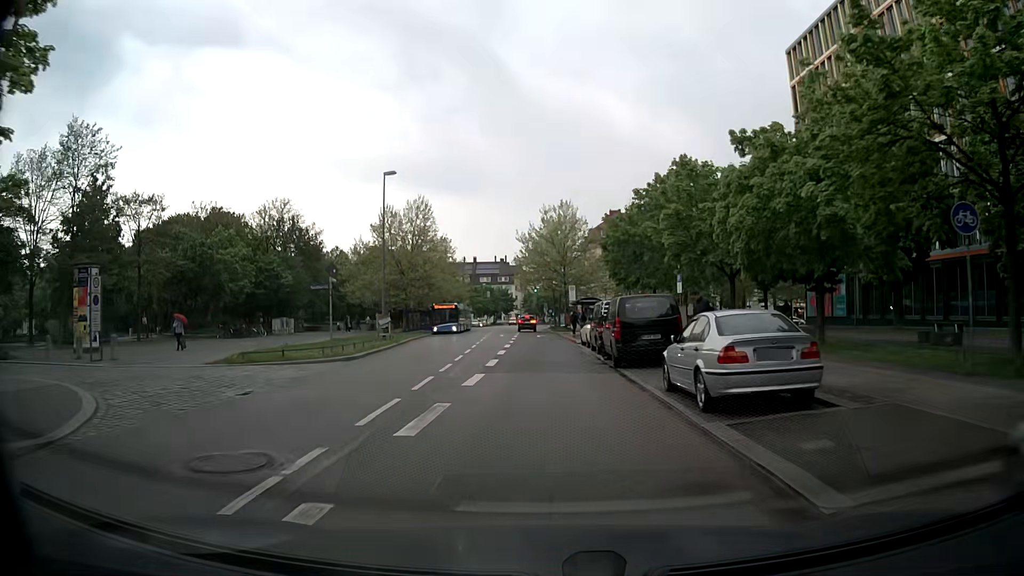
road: tertiary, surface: asphalt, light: Day
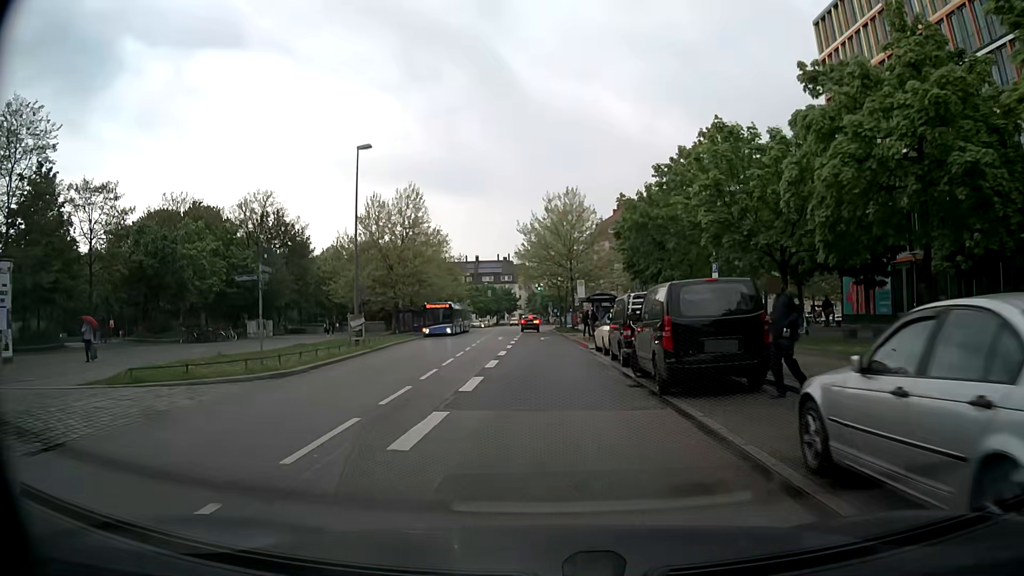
(-0.1, +6.8) m; 0°
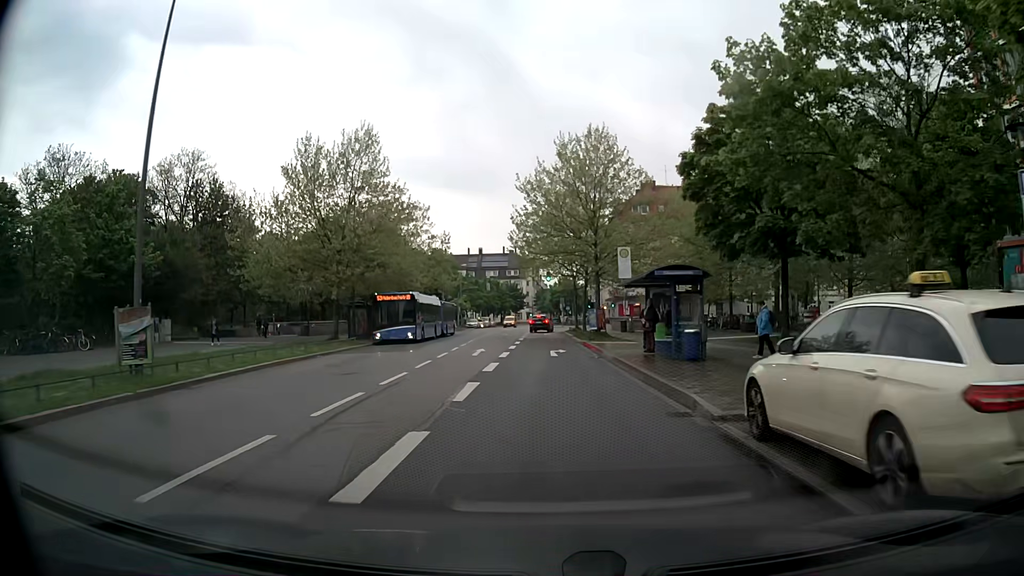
(-0.2, +20.0) m; -1°
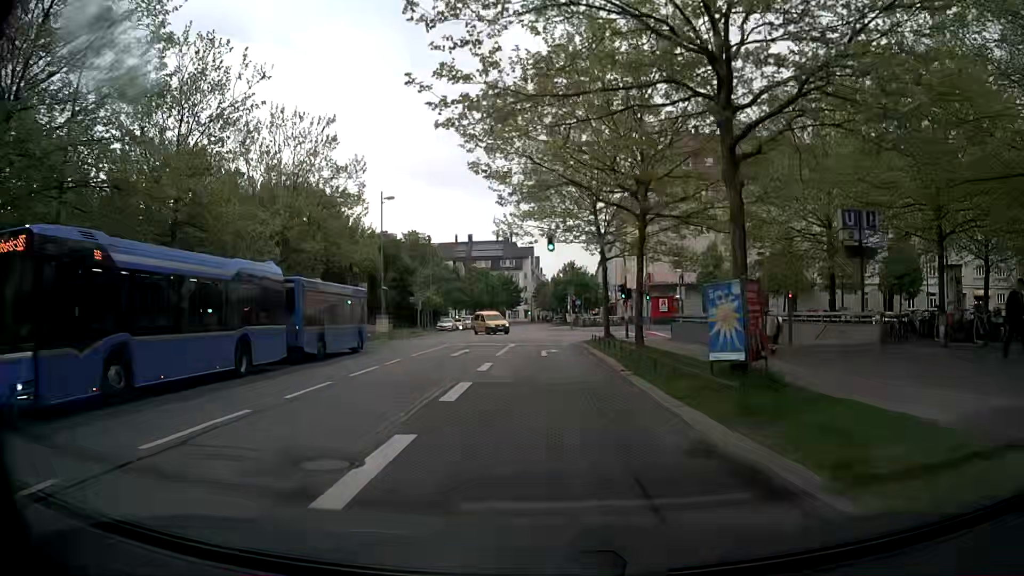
(0.0, +30.2) m; -1°
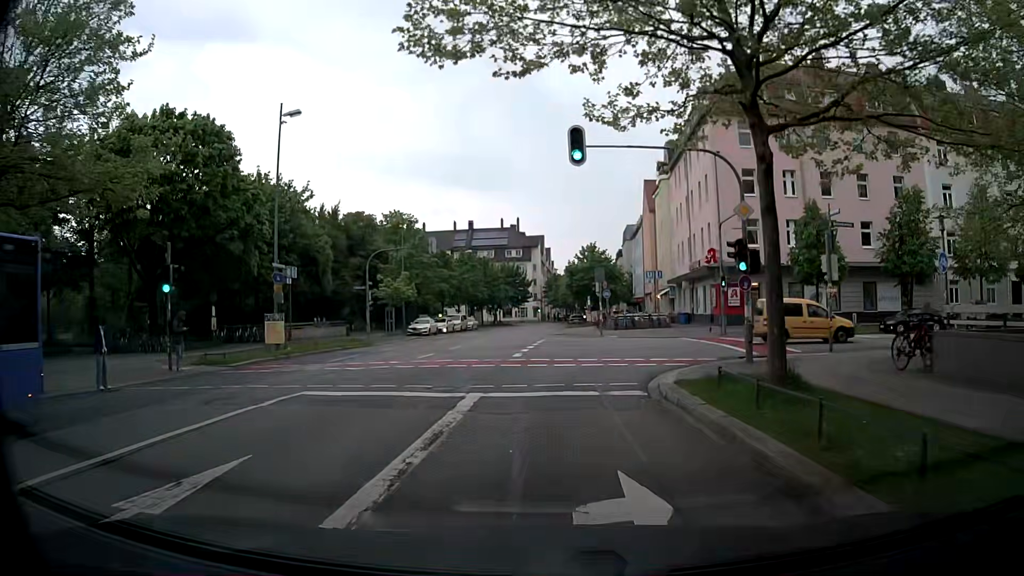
(-0.1, +22.2) m; 0°
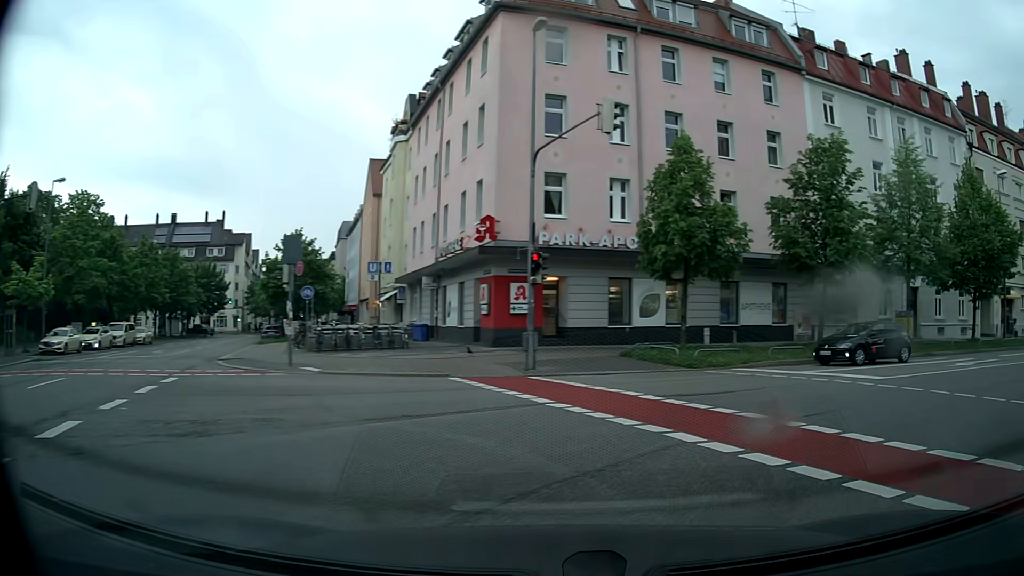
(+1.0, +19.0) m; +23°
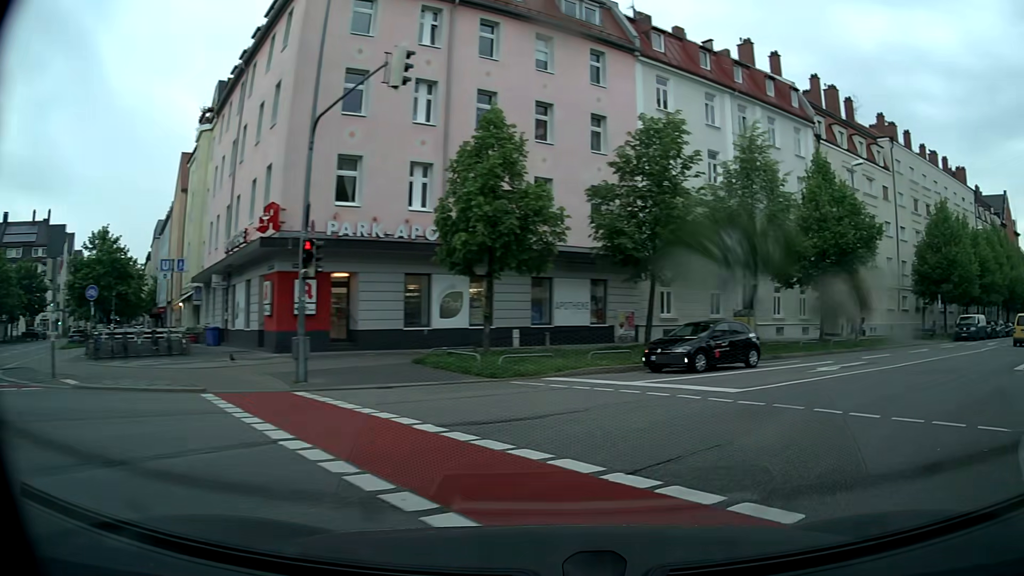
(+0.4, +3.4) m; +15°
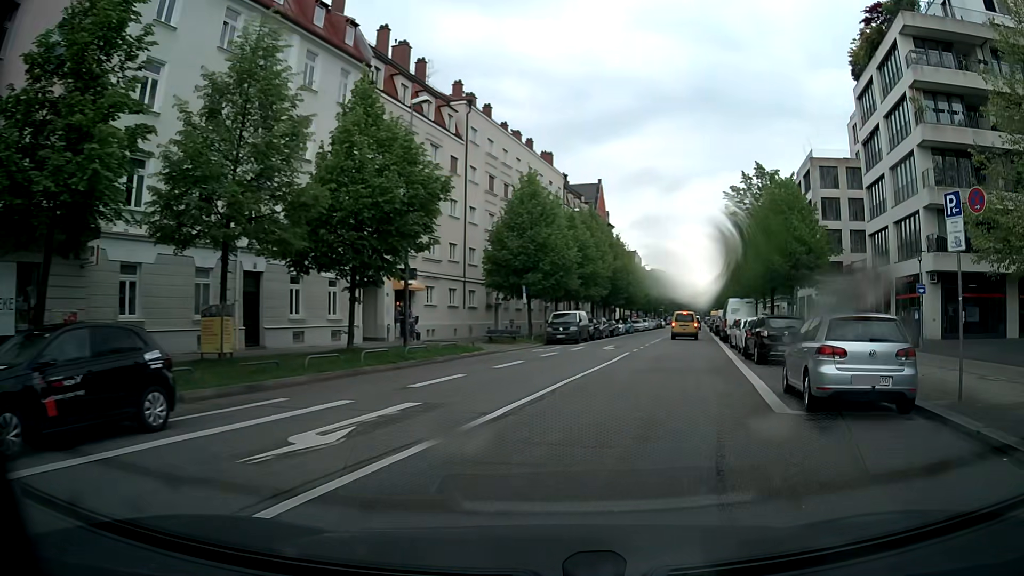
(+4.5, +11.1) m; +38°
(+1, +10) (+3, +20) (+5, +29) (+8, +39) (+10, +49) (+13, +59) (+15, +68) (+17, +78) (+20, +88) (+22, +97) m
